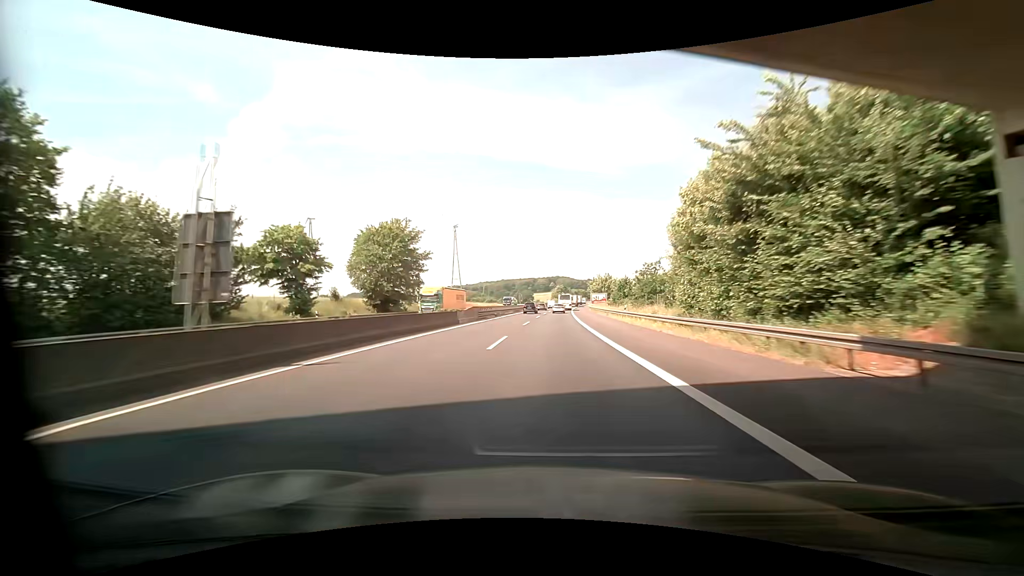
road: motorway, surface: asphalt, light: Day
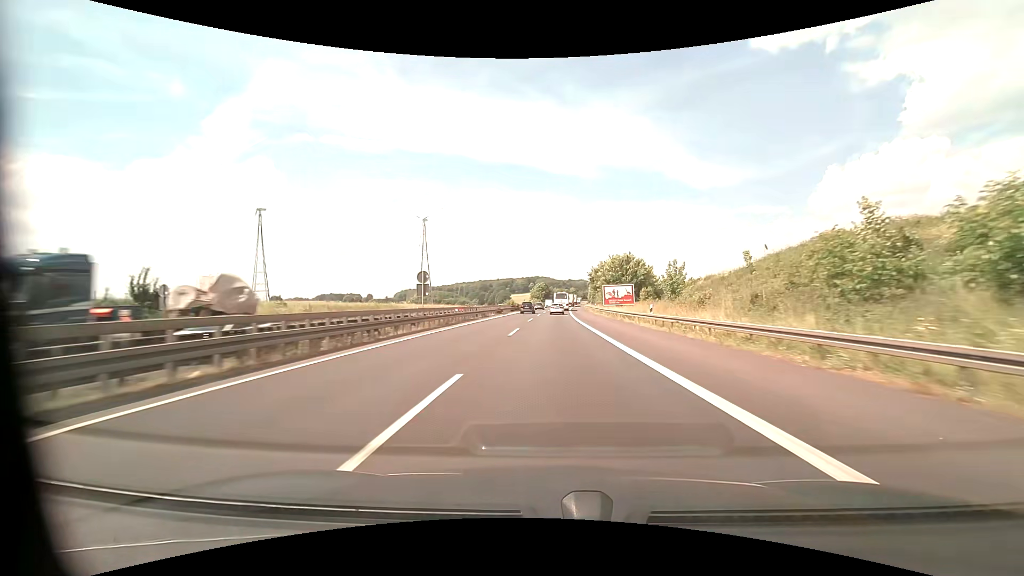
(+1.3, +65.0) m; +2°
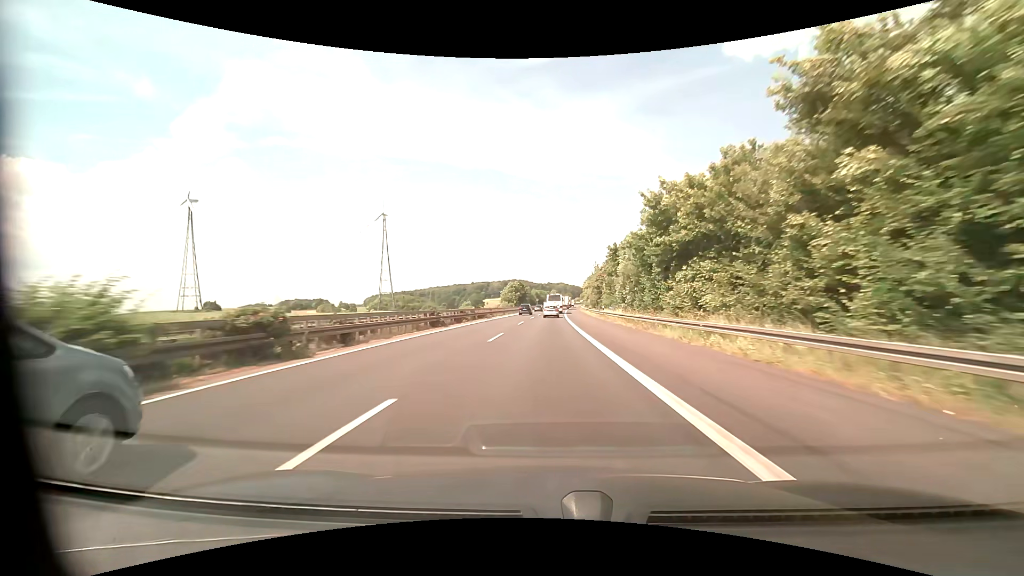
(+1.9, +73.8) m; +2°
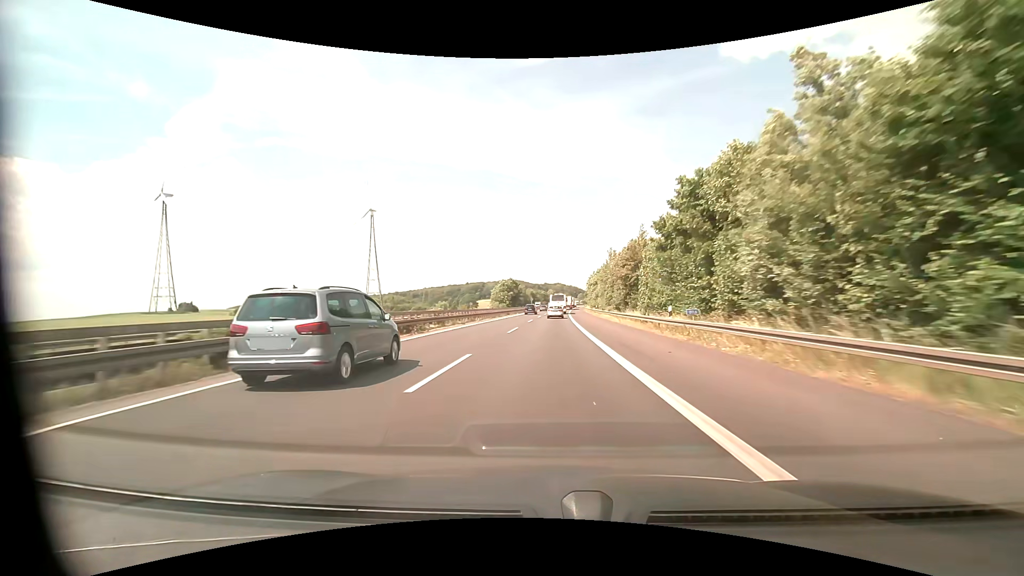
(+0.1, +29.3) m; 0°
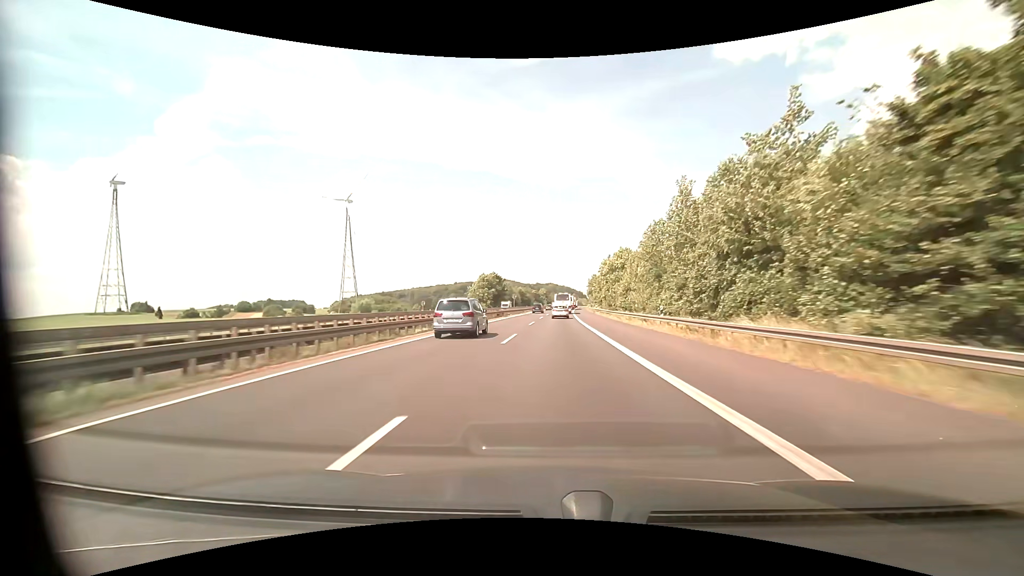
(+0.3, +43.8) m; +1°
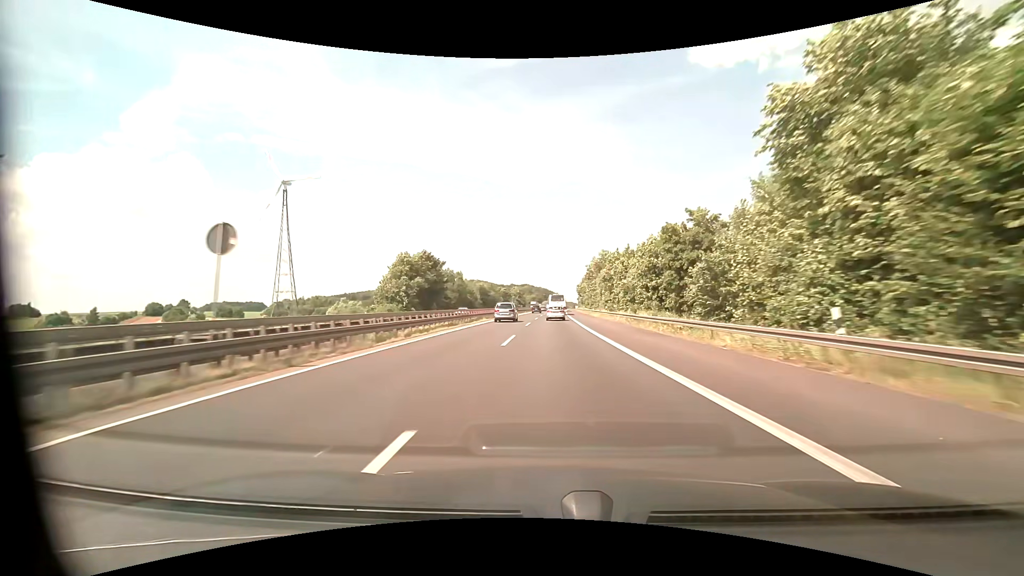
(+1.5, +72.5) m; +3°
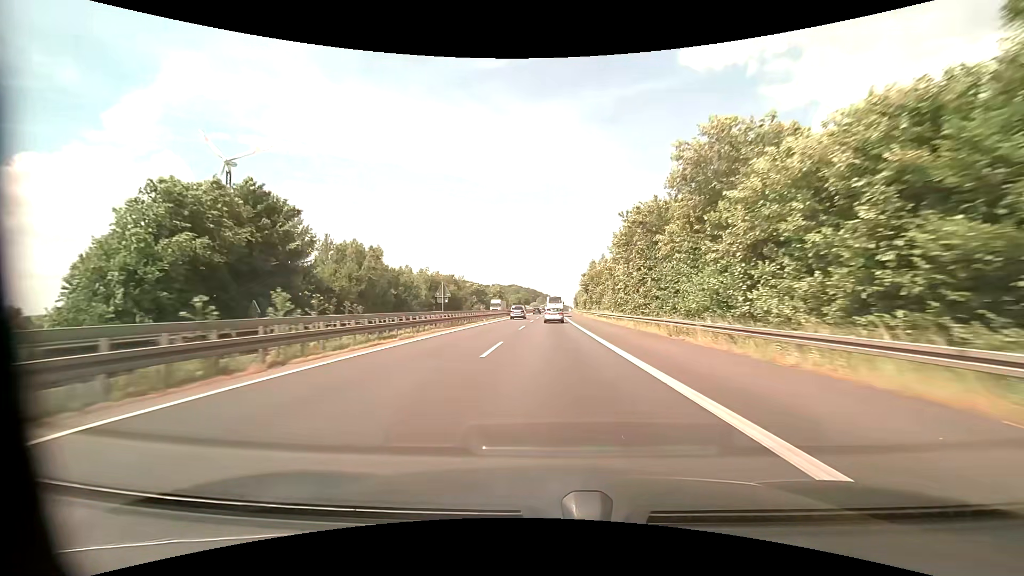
(+0.7, +57.8) m; +1°
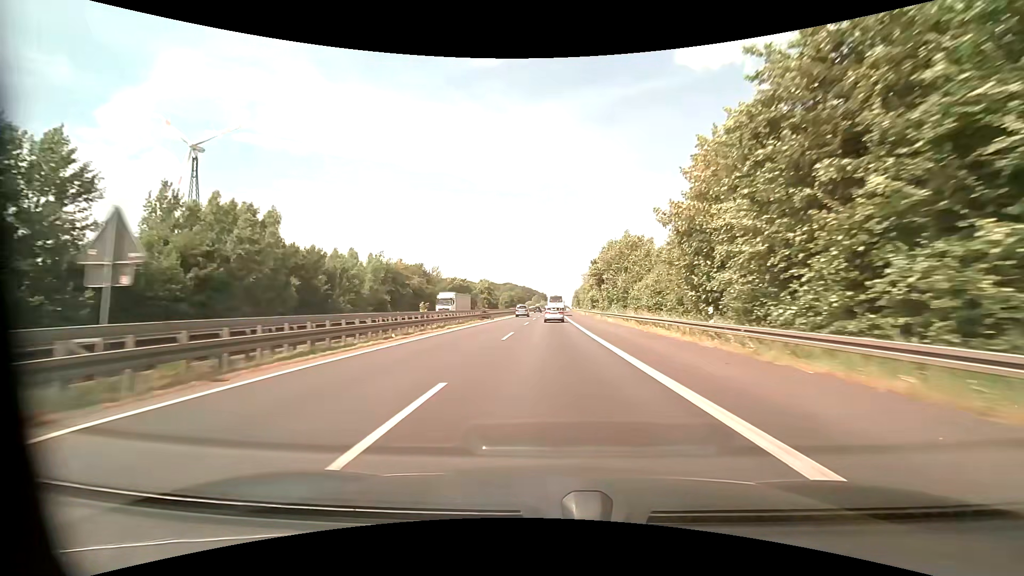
(+0.2, +28.8) m; +1°
(0, +10) (0, +20) (0, +30) (0, +40) (0, +50) (0, +60) (0, +70) (+1, +80) (+1, +90) (+1, +100) m
